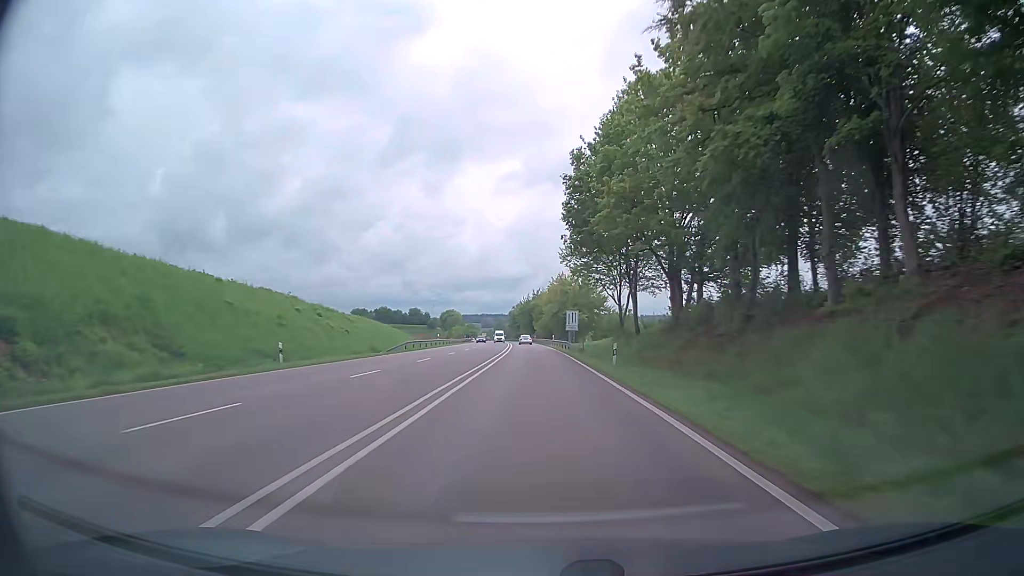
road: trunk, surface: asphalt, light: Day
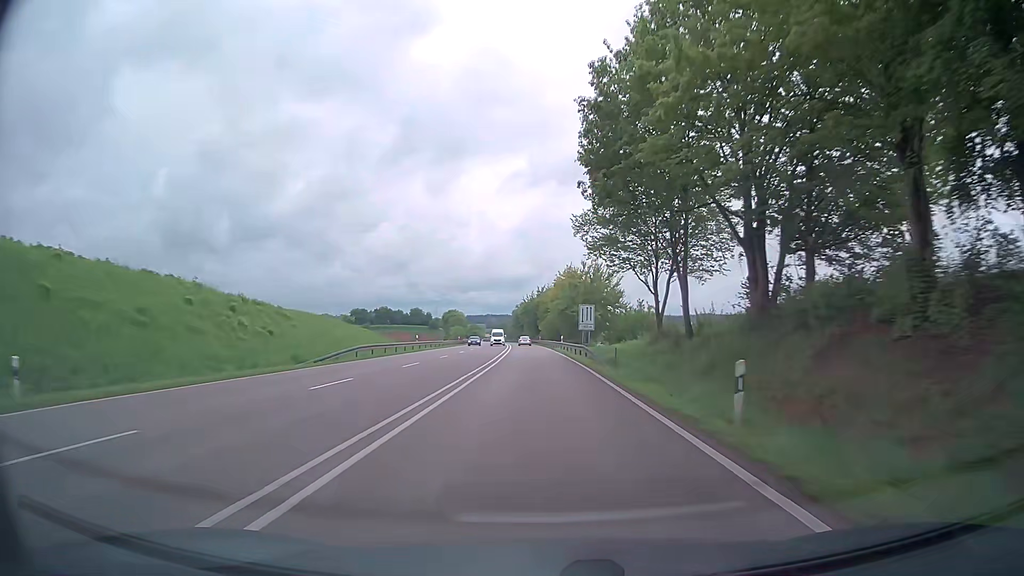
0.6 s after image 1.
(0.0, +15.8) m; 0°
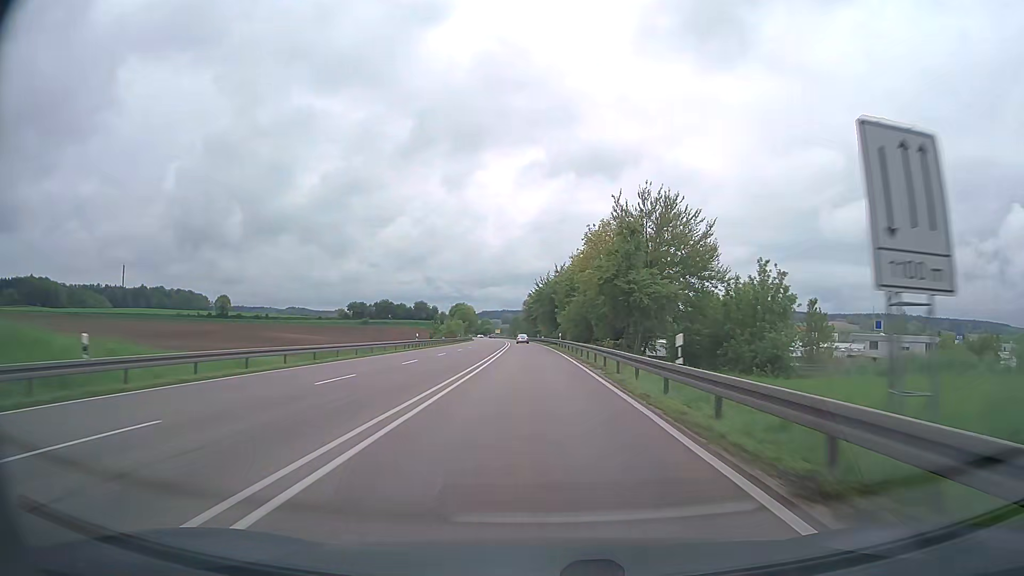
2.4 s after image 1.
(-0.5, +47.5) m; -1°
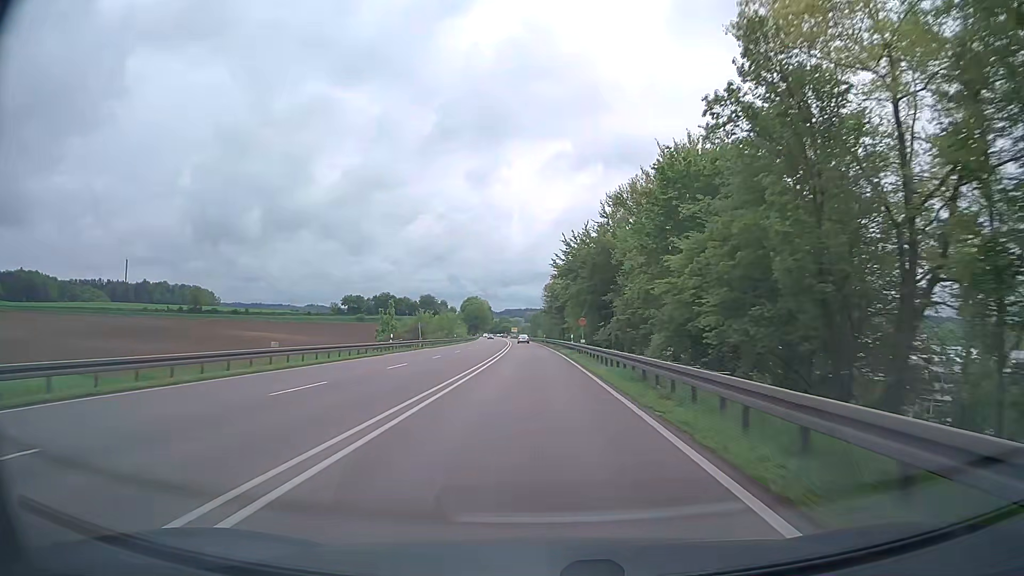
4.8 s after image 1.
(-1.4, +63.4) m; -2°
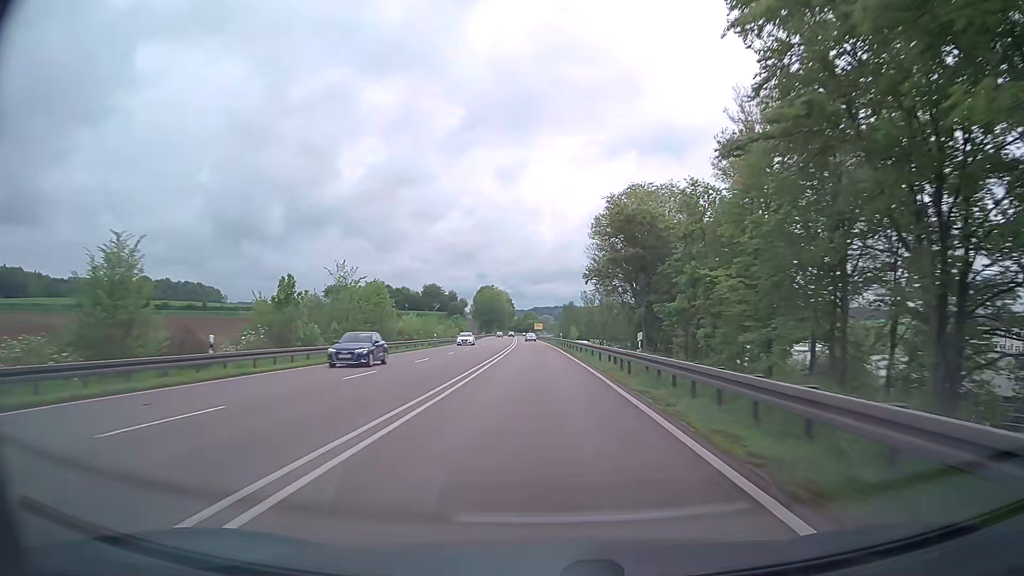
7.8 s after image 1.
(-1.6, +79.3) m; -3°
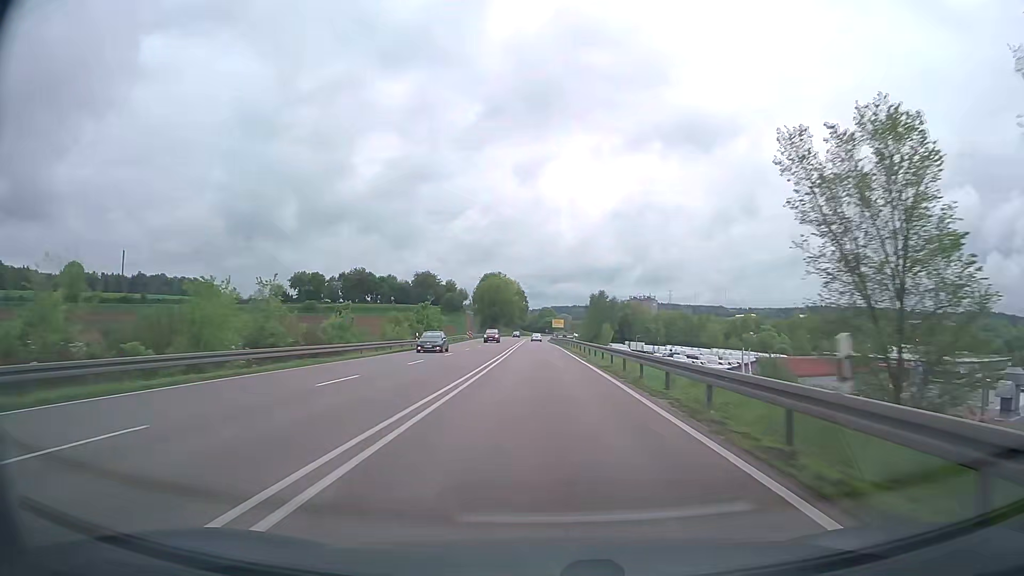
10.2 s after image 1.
(-0.7, +63.4) m; -1°
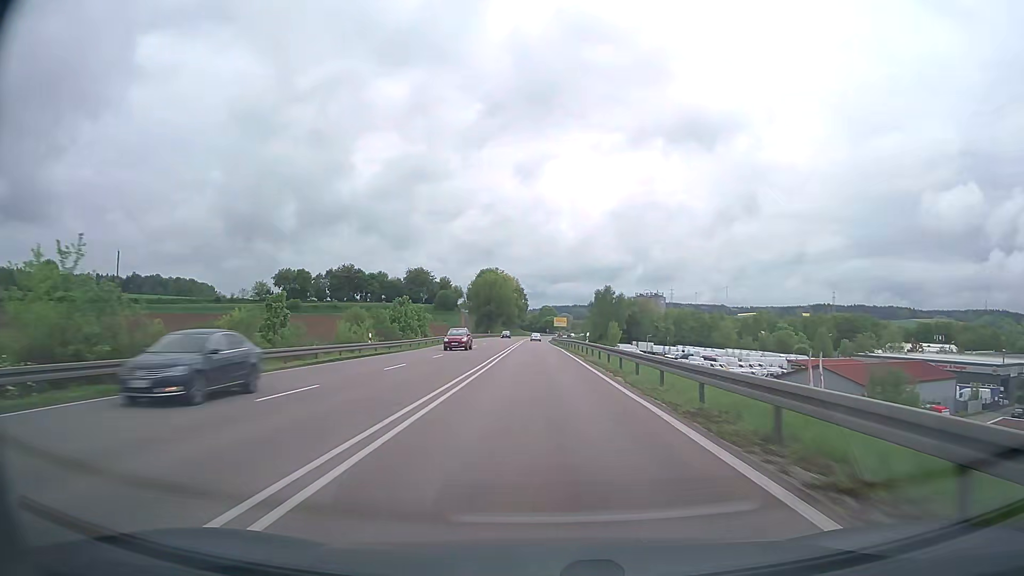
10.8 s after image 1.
(0.0, +15.8) m; 0°
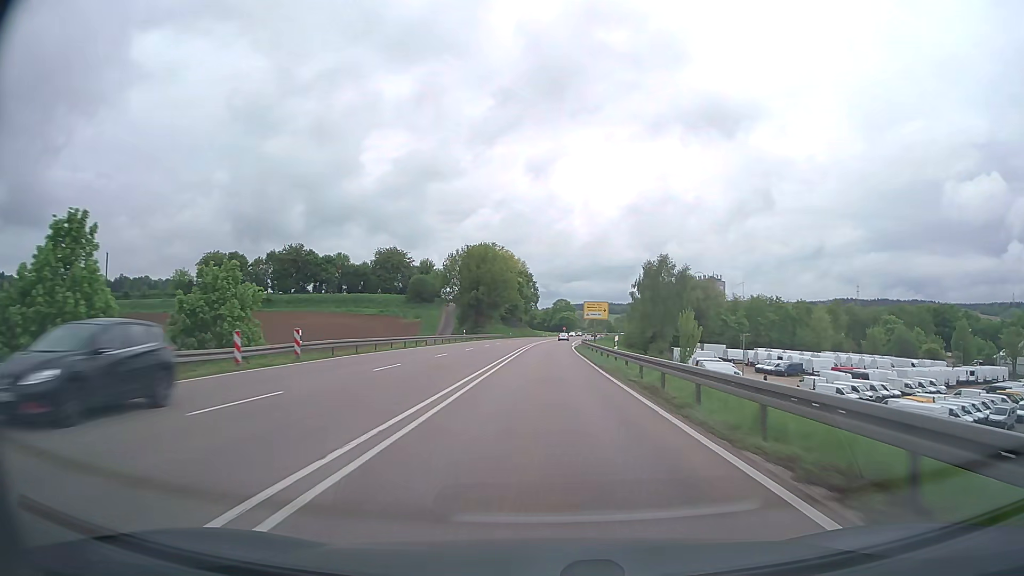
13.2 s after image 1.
(-0.5, +63.4) m; -1°
(0, +10) (0, +20) (0, +30) (0, +40) (0, +50) (+1, +60) (+1, +70) (+1, +80) (+2, +90) (+2, +100) m
